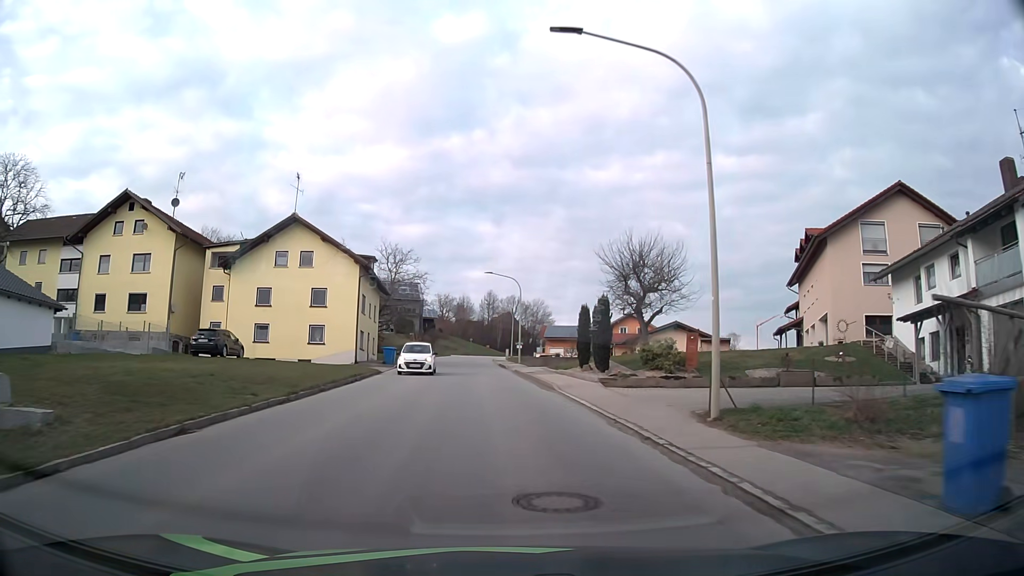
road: tertiary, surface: asphalt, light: Day
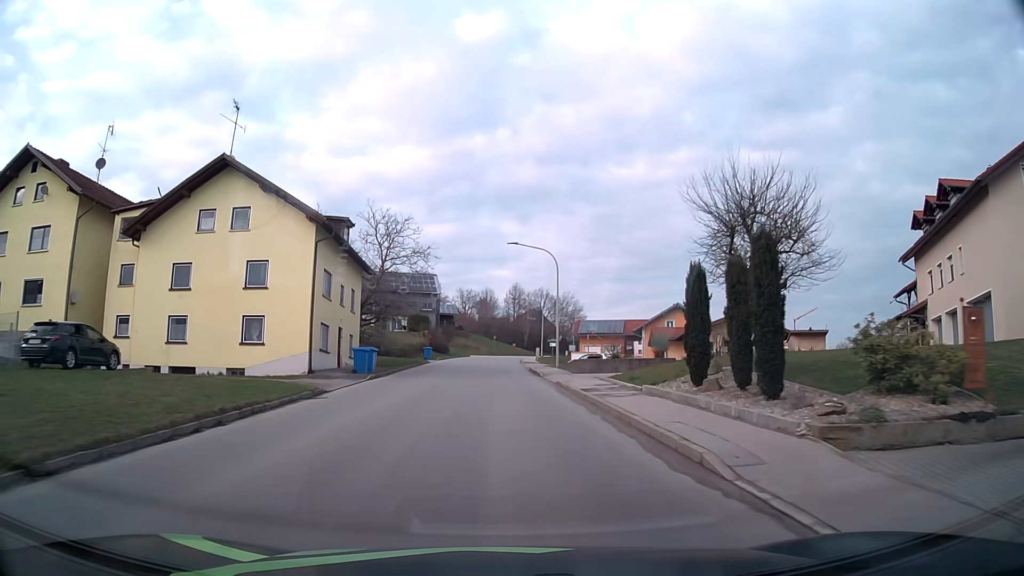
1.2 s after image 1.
(-0.2, +15.0) m; -2°
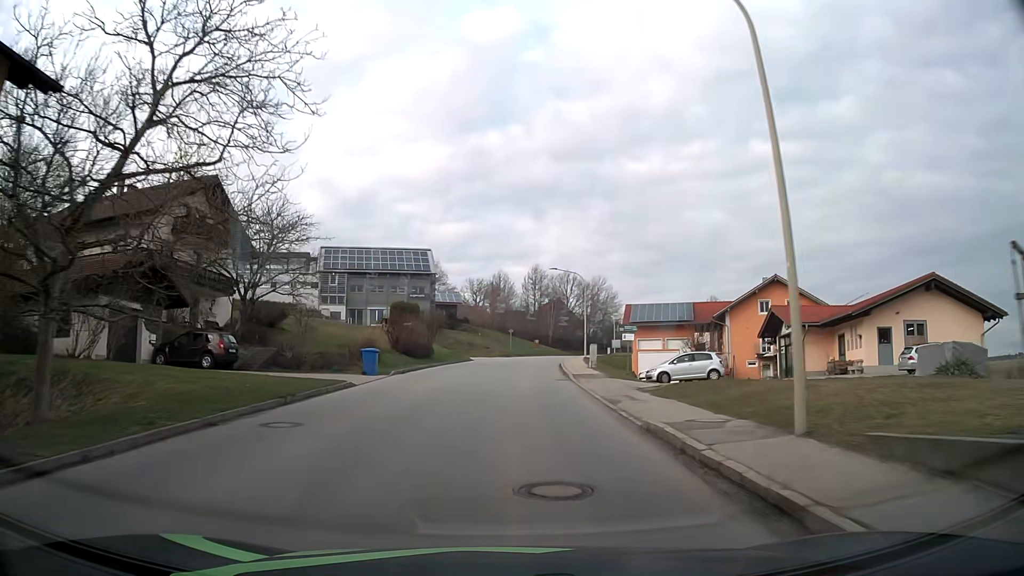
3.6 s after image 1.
(-0.4, +30.6) m; -1°
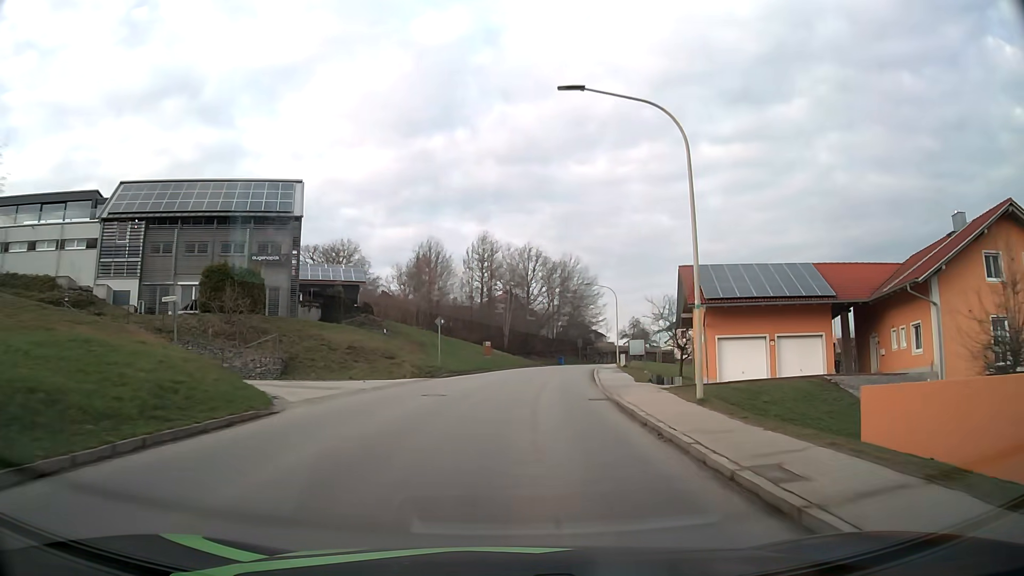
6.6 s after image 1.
(+0.7, +39.9) m; +5°
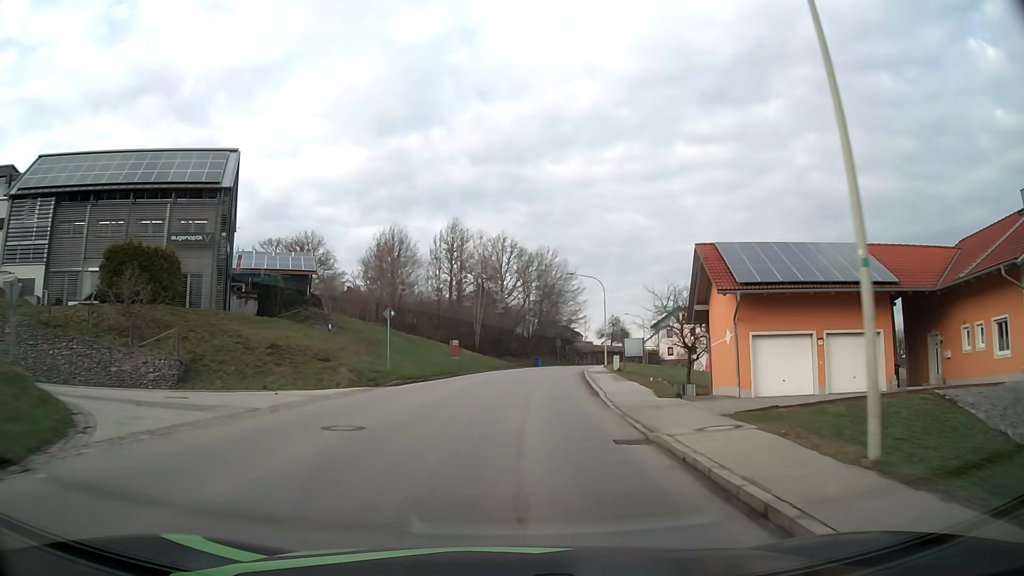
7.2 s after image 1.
(+0.2, +8.2) m; +2°
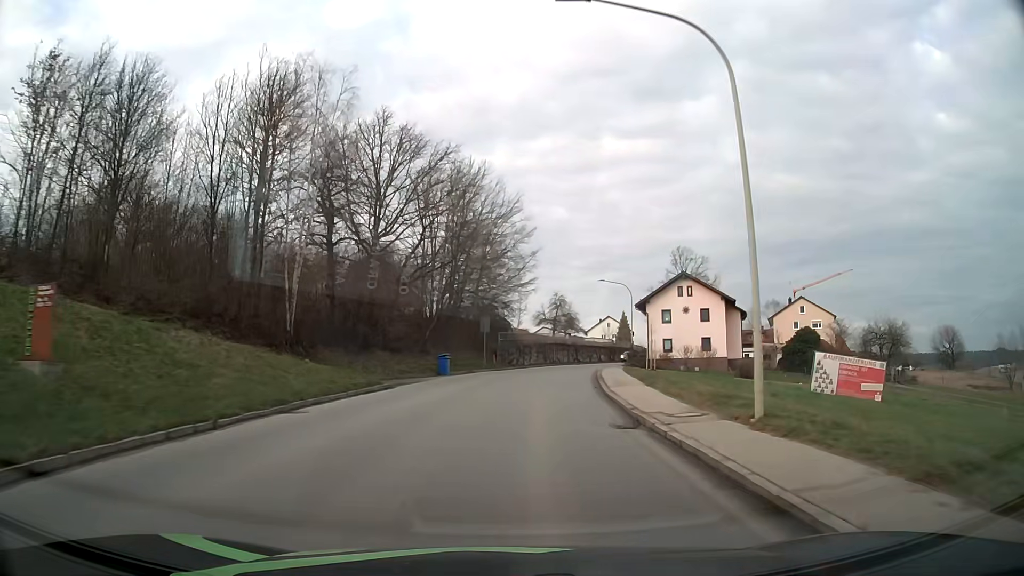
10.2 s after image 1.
(+2.5, +41.8) m; +7°
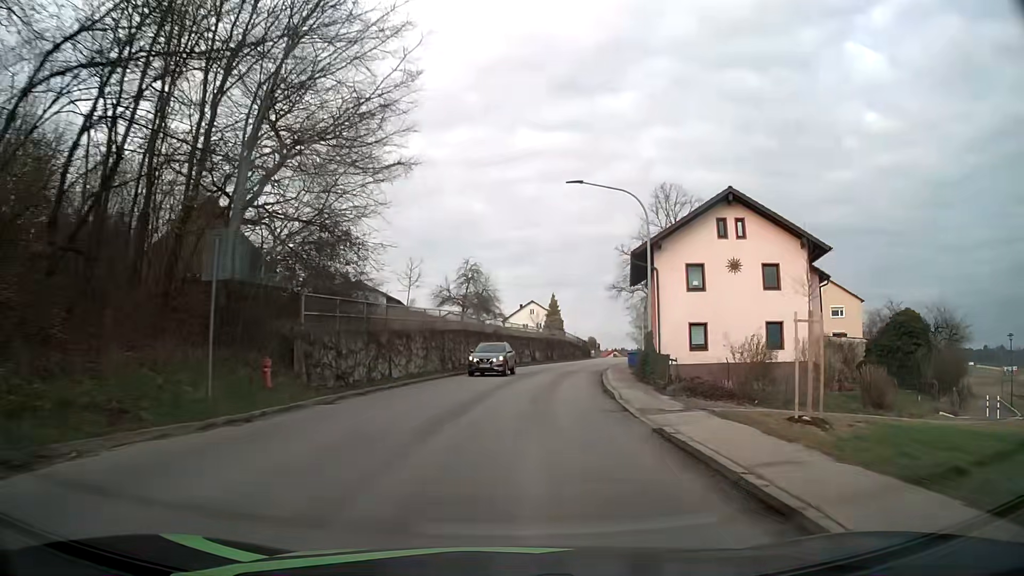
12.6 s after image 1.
(+2.4, +33.8) m; +8°
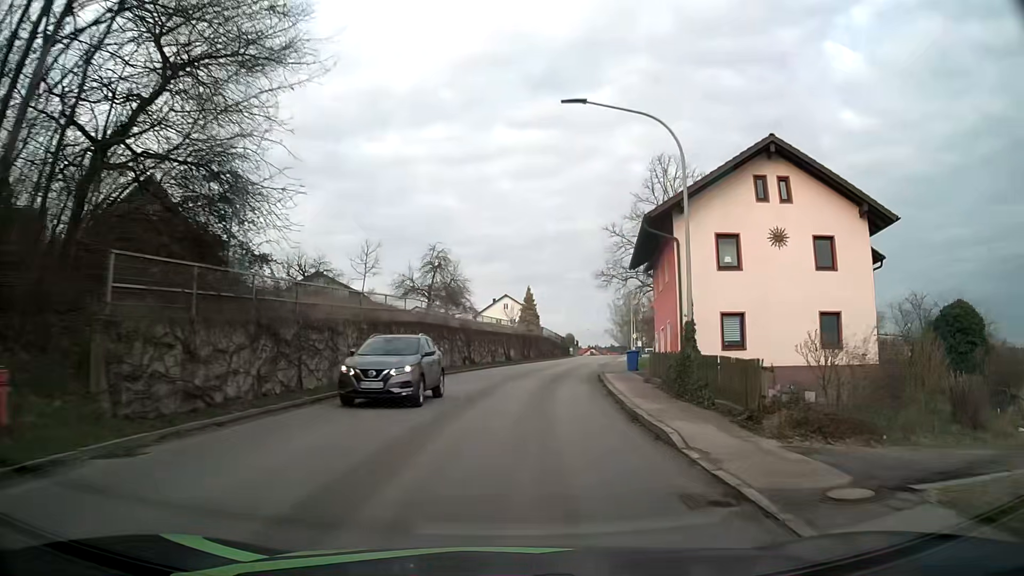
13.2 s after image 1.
(+0.2, +8.4) m; +2°
(0, +10) (+1, +20) (+2, +30) (+3, +40) (+5, +50) (+7, +59) (+9, +69) (+12, +79) (+14, +89) (+15, +99) m
